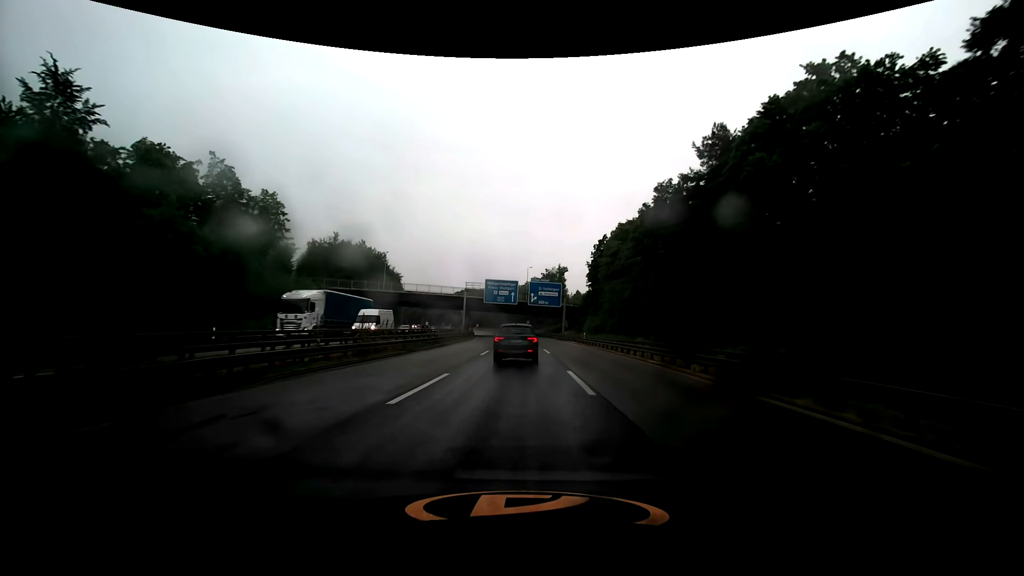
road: trunk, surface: asphalt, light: Day
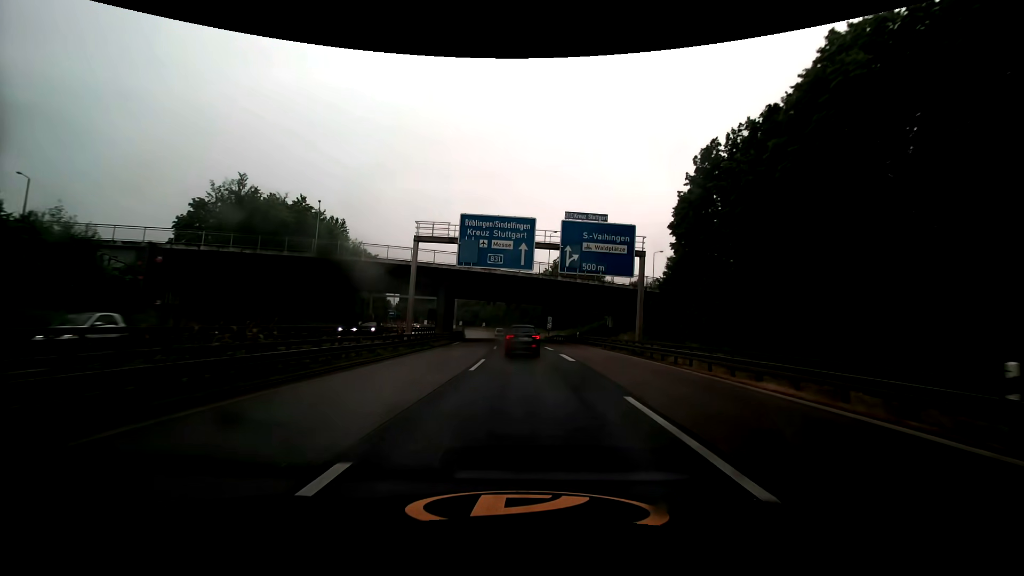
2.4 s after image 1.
(-0.6, +45.1) m; -2°
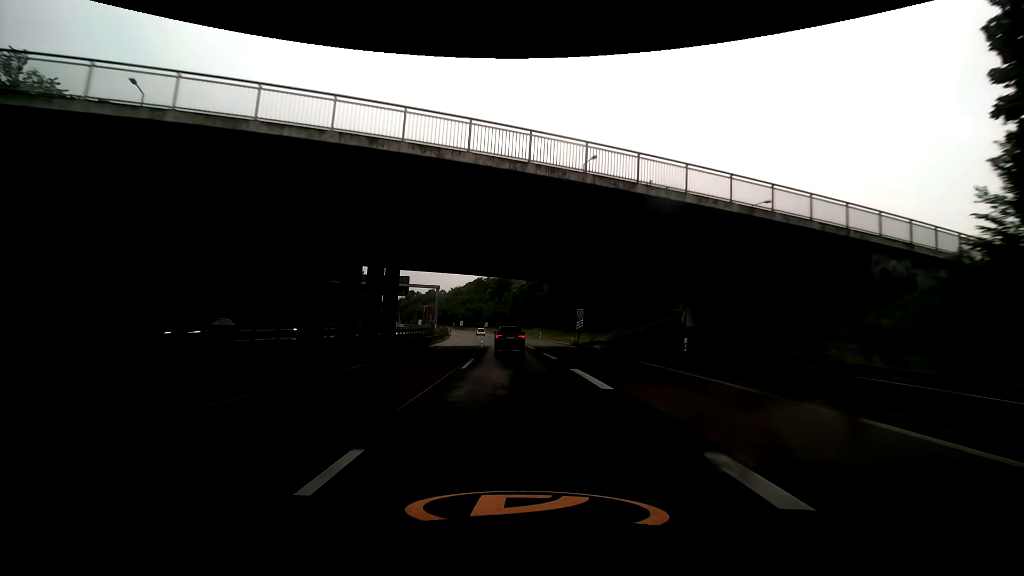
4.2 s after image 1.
(-0.4, +34.9) m; -1°
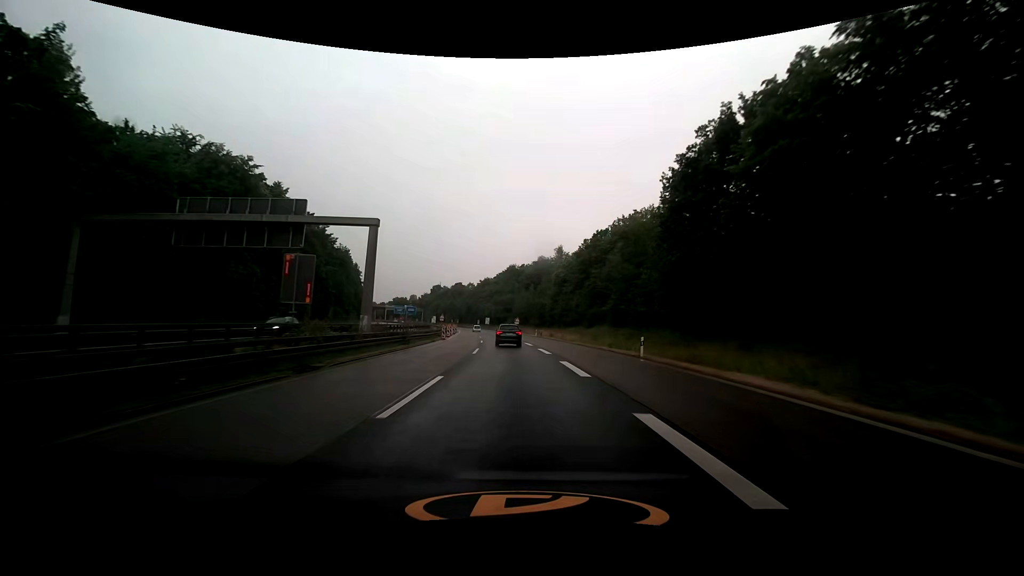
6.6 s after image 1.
(-1.8, +46.0) m; -4°
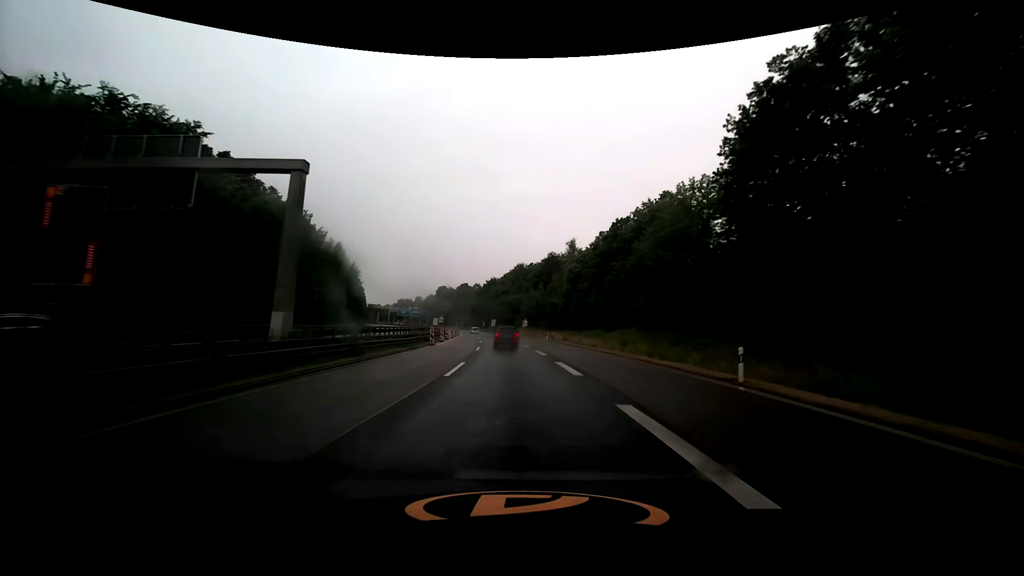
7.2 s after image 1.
(-0.1, +11.1) m; -1°
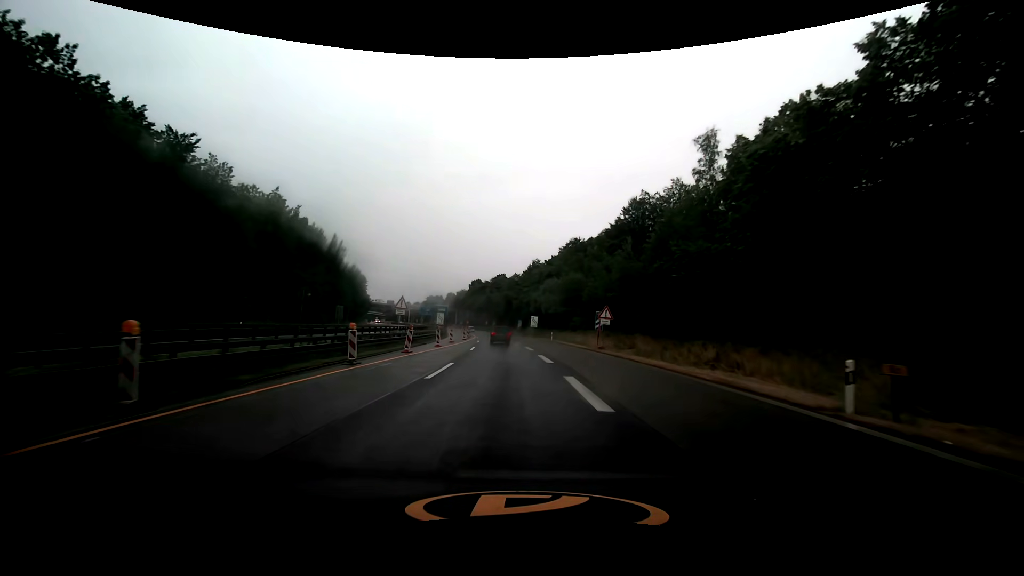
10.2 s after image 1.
(-2.4, +55.2) m; -5°
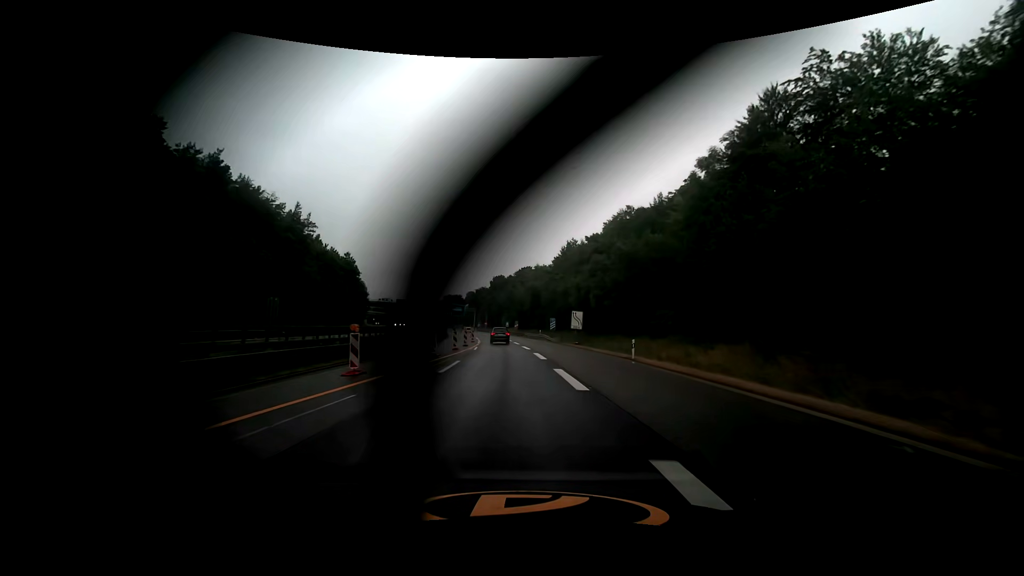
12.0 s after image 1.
(-1.1, +33.6) m; -3°
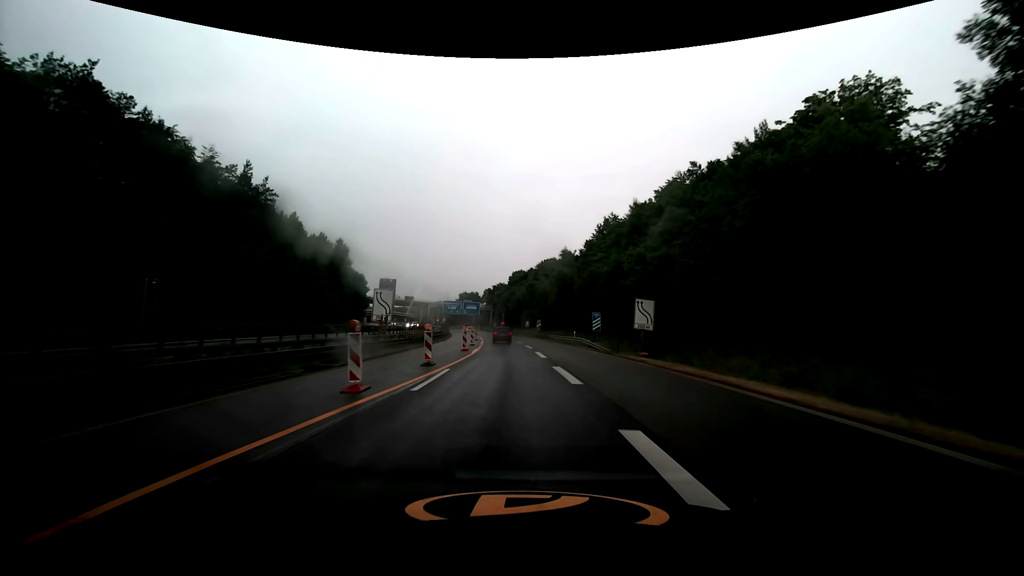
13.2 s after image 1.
(-0.4, +23.1) m; -2°
(0, +10) (0, +20) (-1, +30) (-1, +40) (-2, +50) (-2, +60) (-3, +70) (-3, +80) (-4, +90) (-5, +100) m
